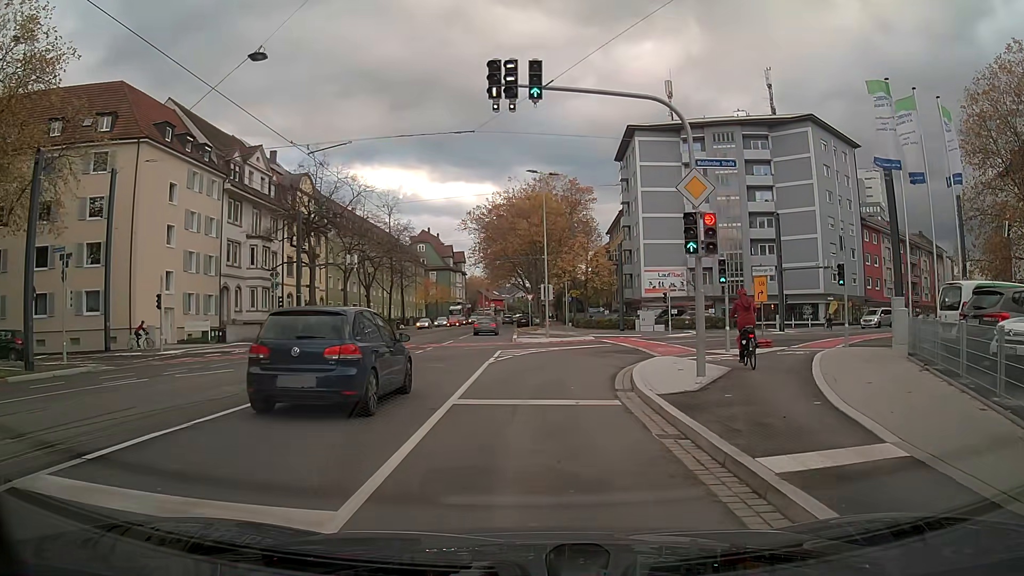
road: primary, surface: asphalt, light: Day
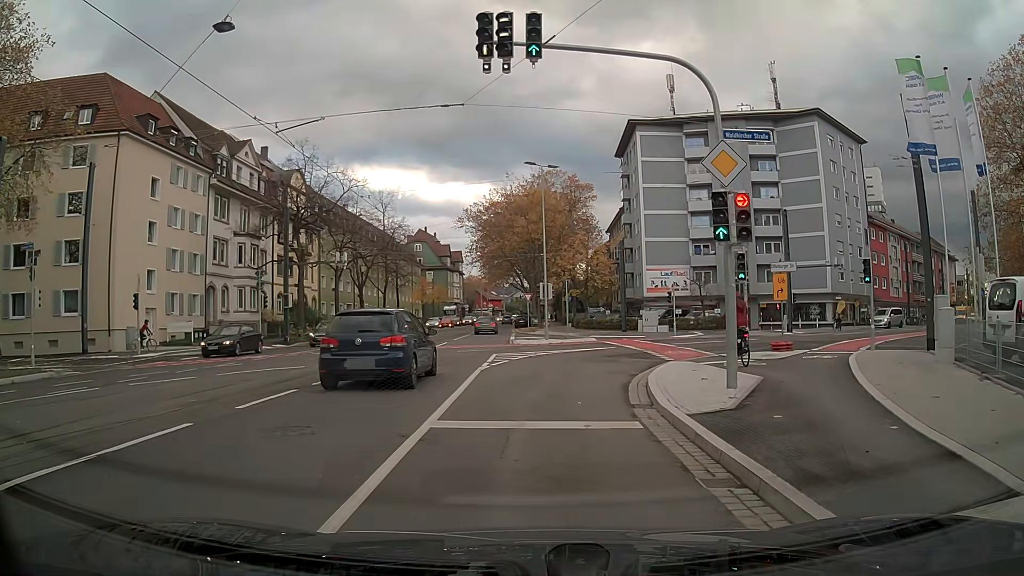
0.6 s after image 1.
(0.0, +2.1) m; 0°
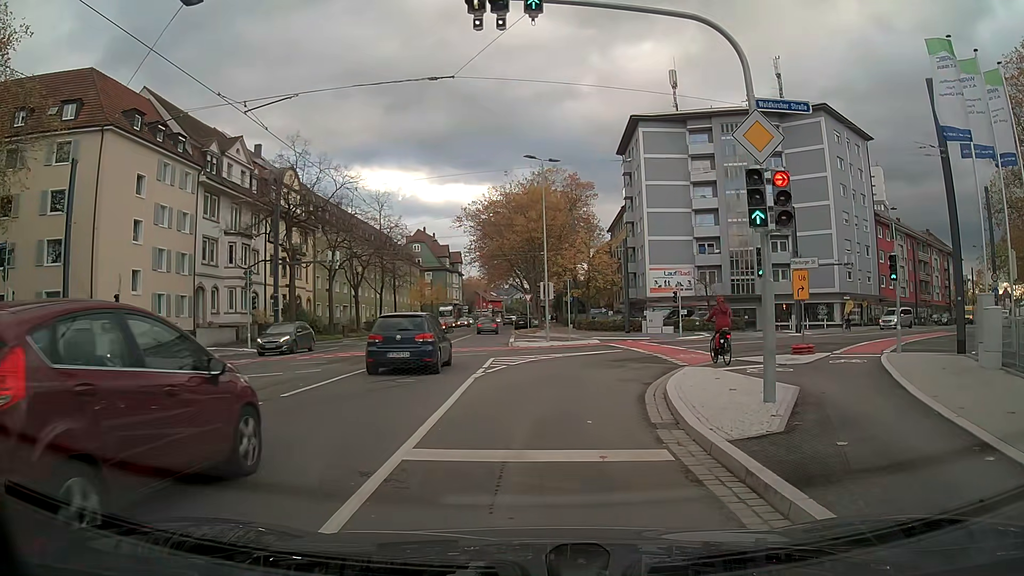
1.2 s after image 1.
(0.0, +1.7) m; 0°
